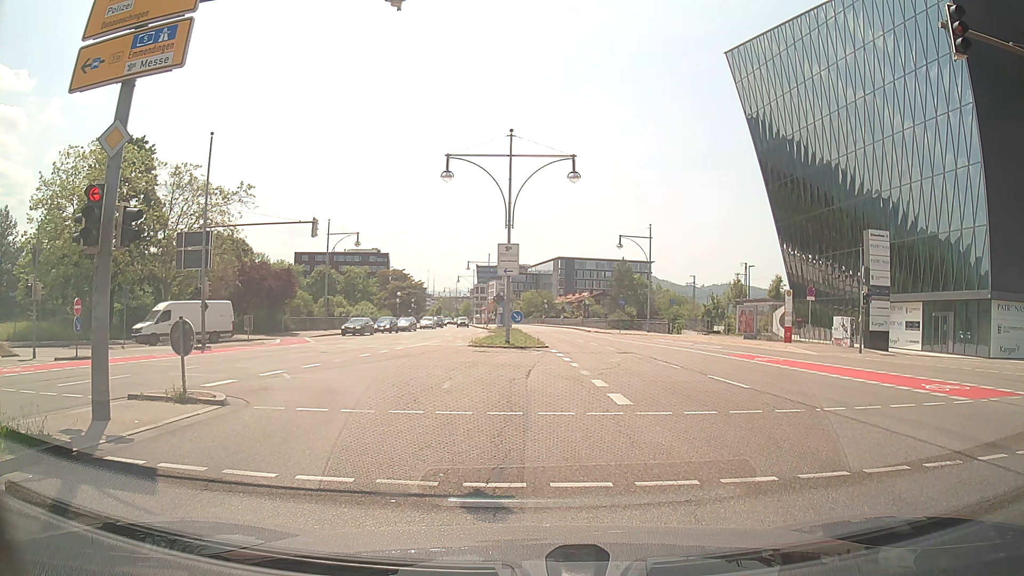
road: primary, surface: asphalt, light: Day
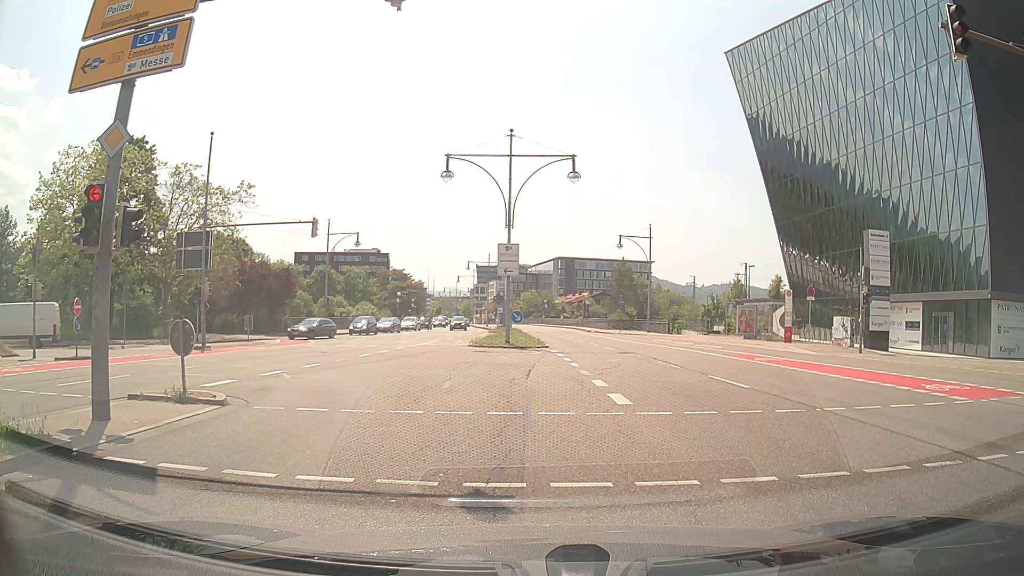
(0.0, 0.0) m; 0°
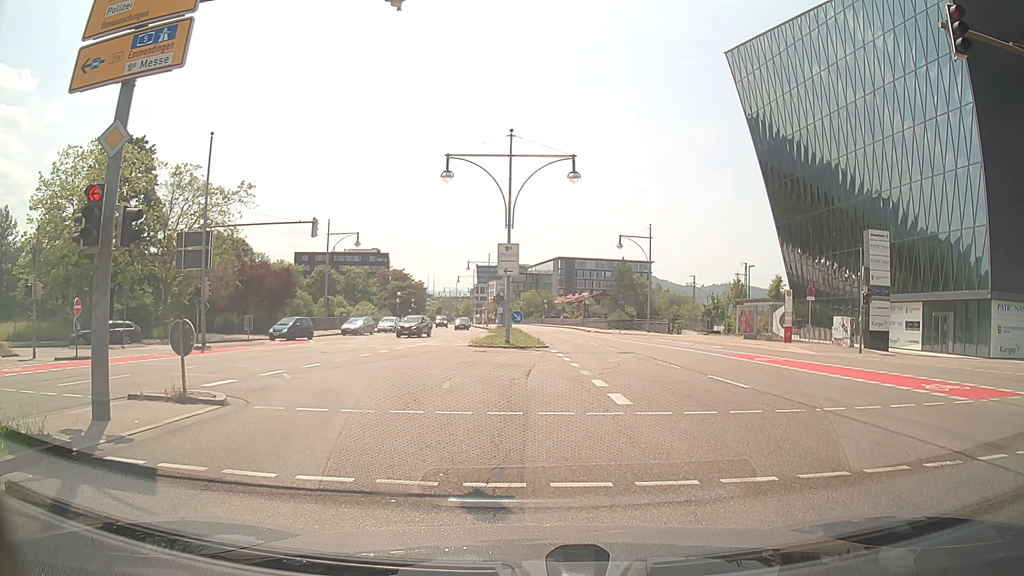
(0.0, 0.0) m; 0°
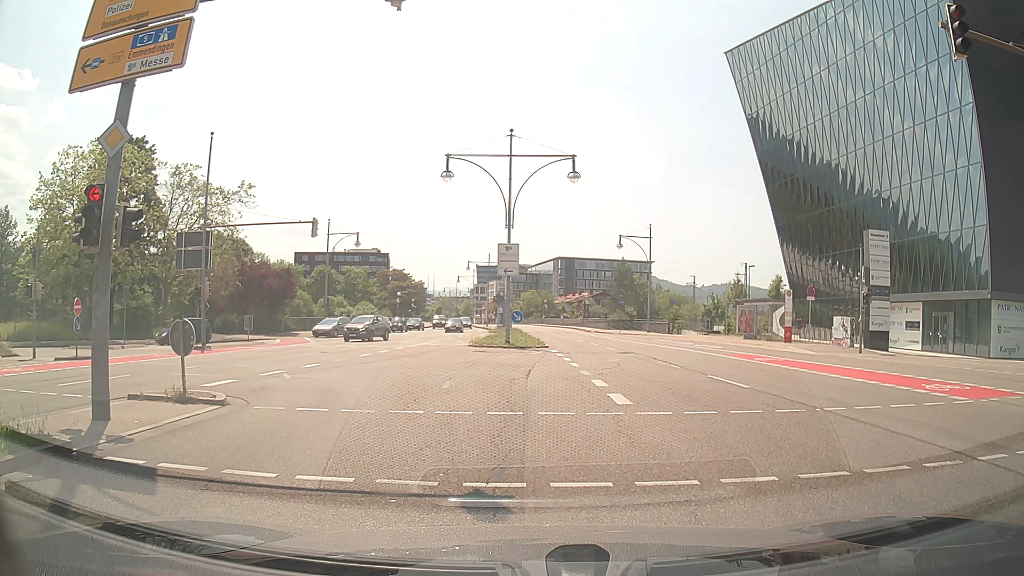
(0.0, 0.0) m; 0°
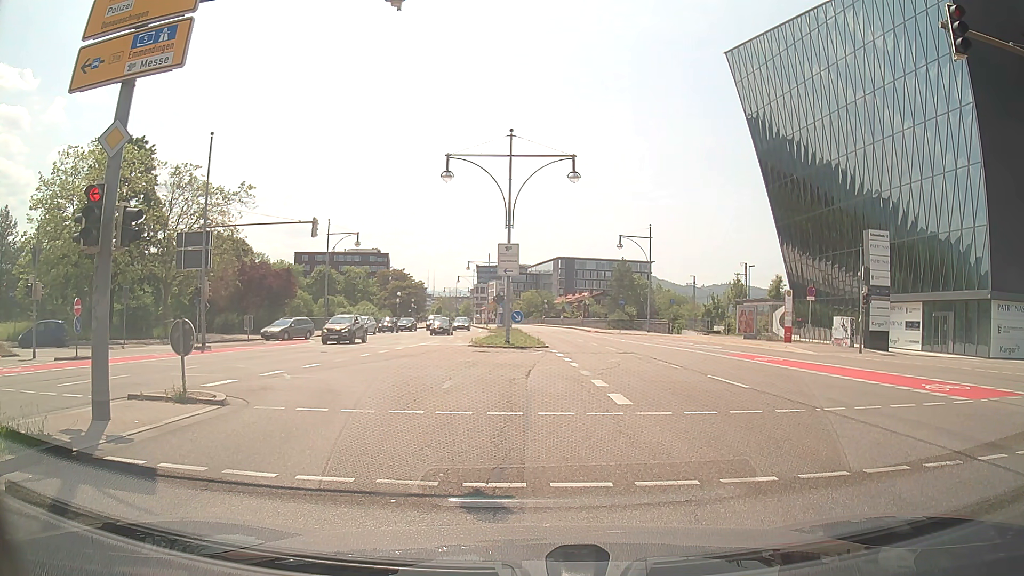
(0.0, 0.0) m; 0°
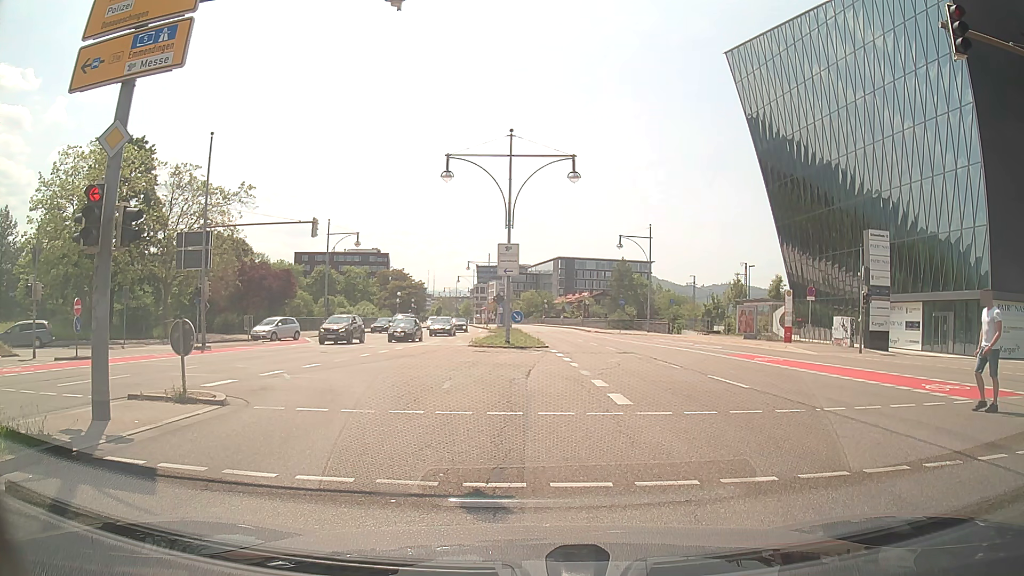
(0.0, 0.0) m; 0°
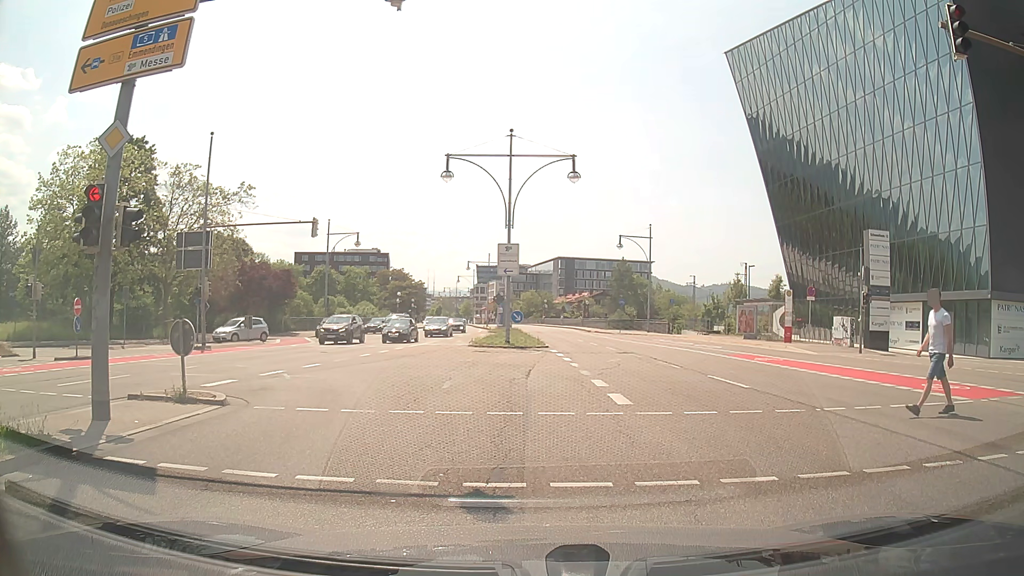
(0.0, 0.0) m; 0°
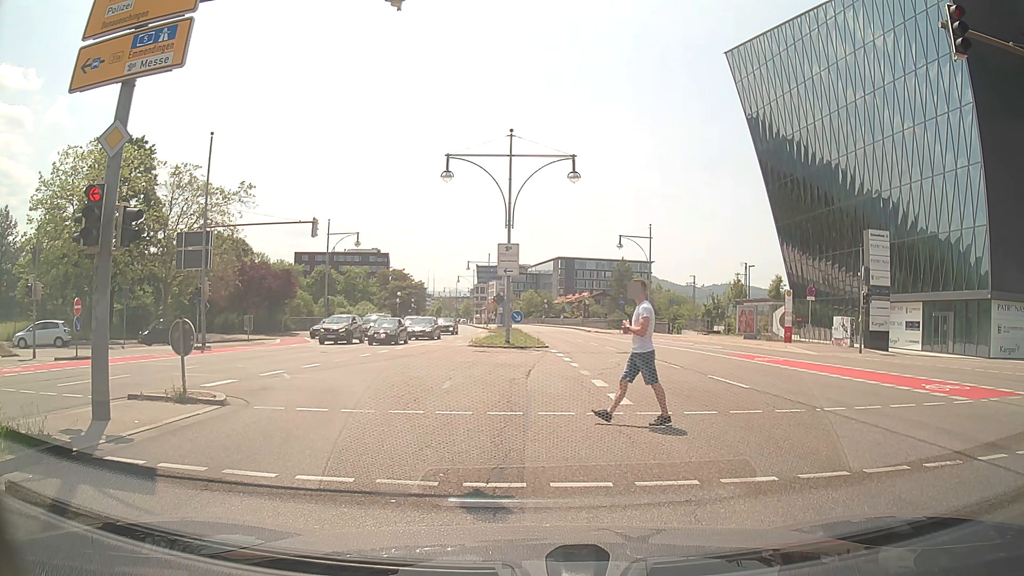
(0.0, 0.0) m; 0°
(0, +10) (-2, +20) (-9, +26) (-19, +28) (-29, +27) (-39, +27) (-49, +26) (-59, +25) (-69, +24) (-79, +24) m
